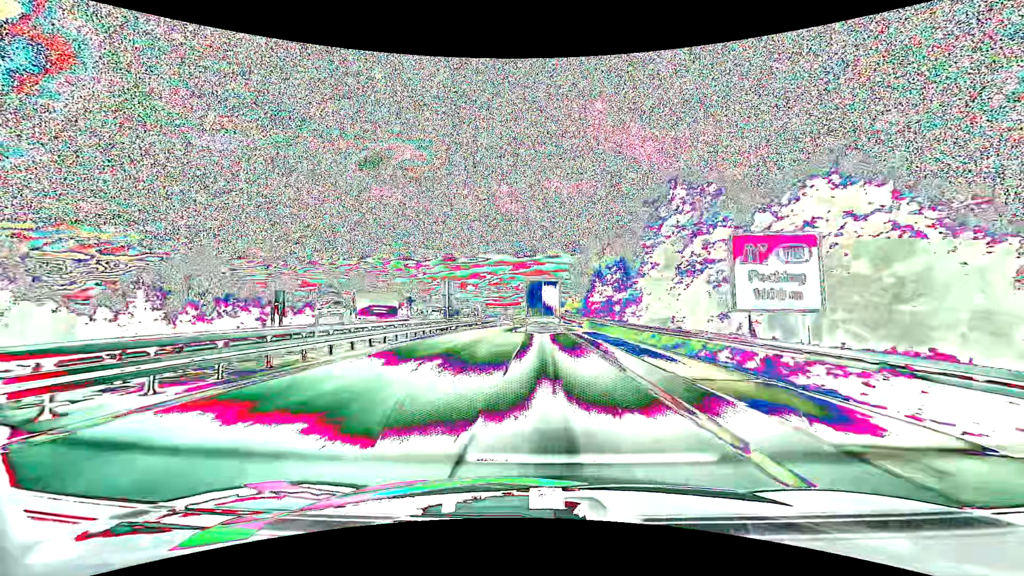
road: motorway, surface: asphalt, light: Day
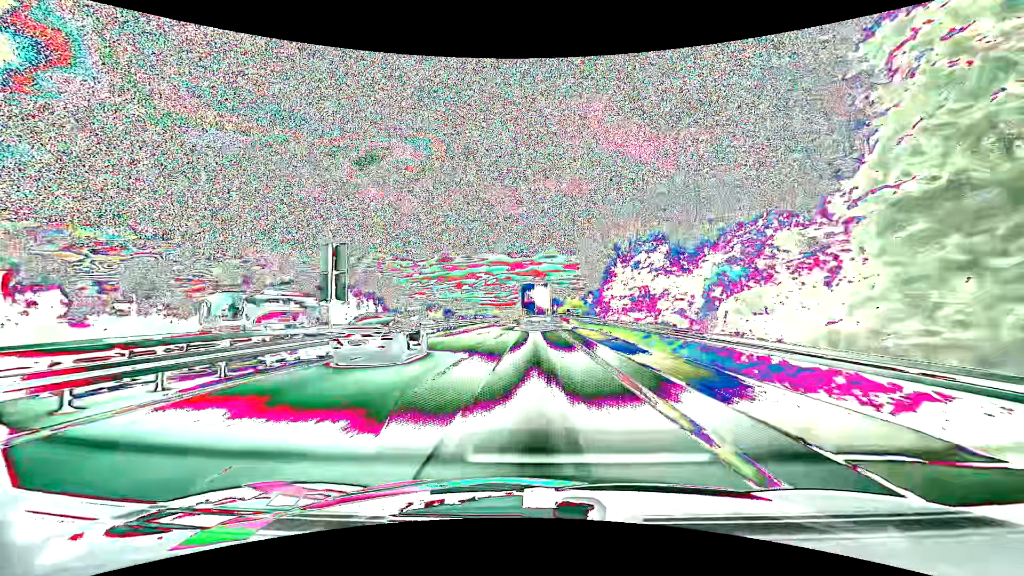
(+0.1, +25.4) m; 0°
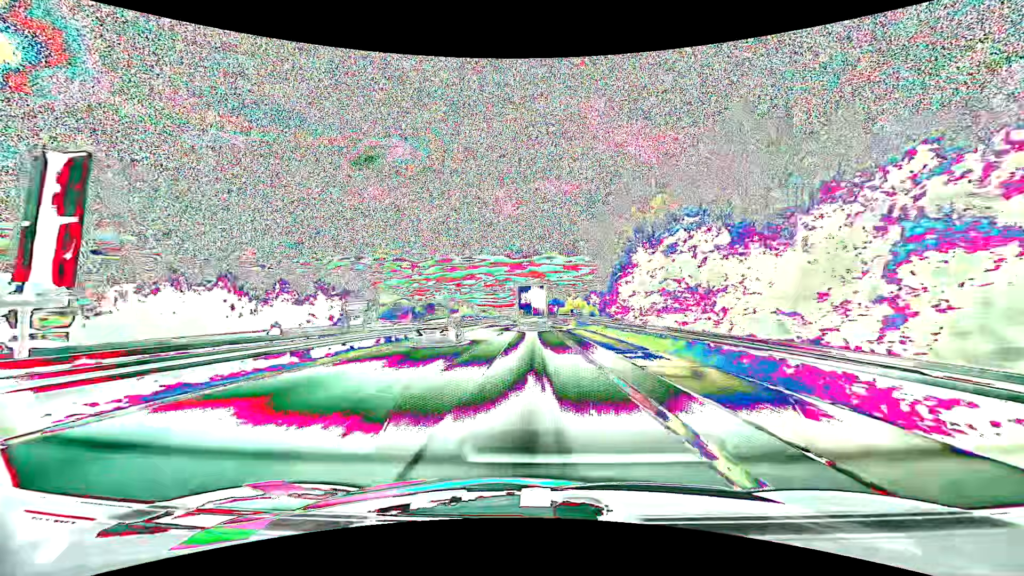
(0.0, +12.6) m; 0°
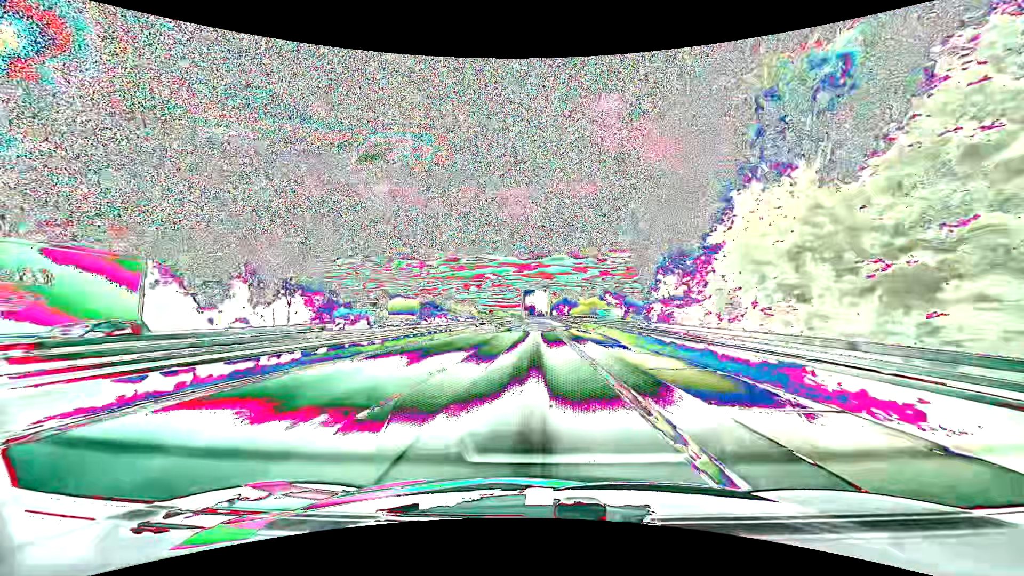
(-0.2, +25.2) m; -1°
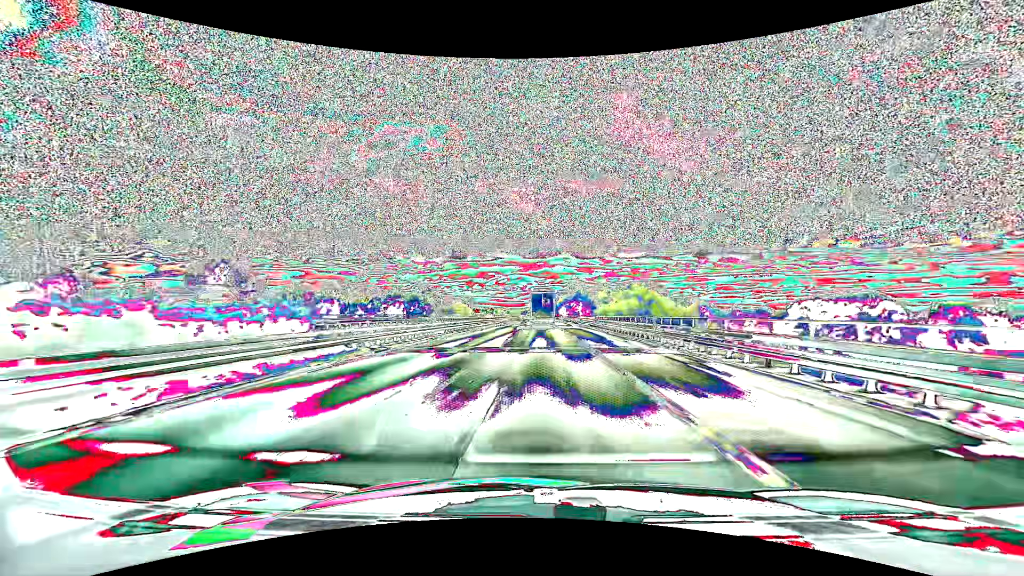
(-0.4, +51.0) m; 0°
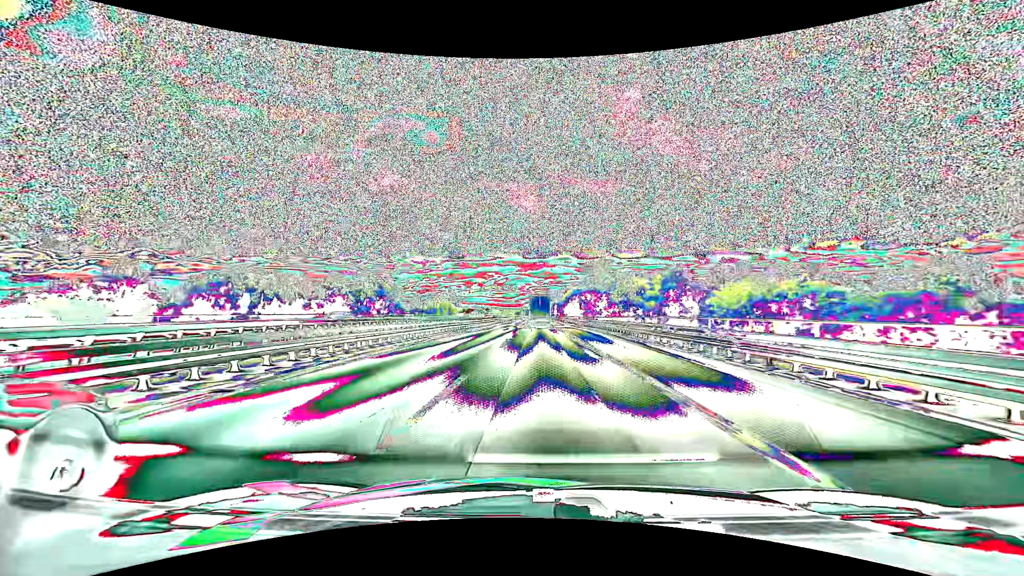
(-0.1, +52.1) m; 0°
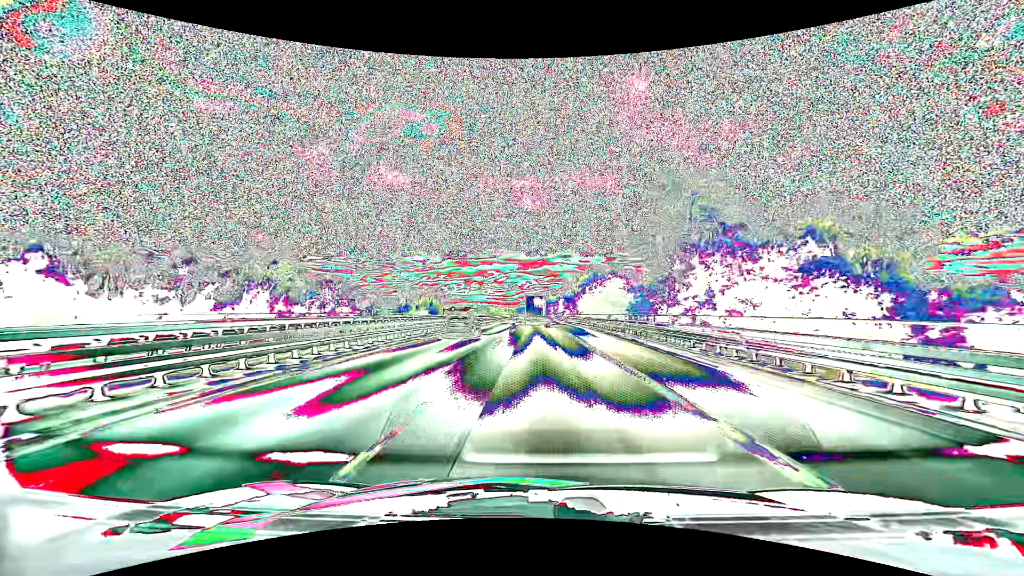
(-0.2, +53.0) m; 0°
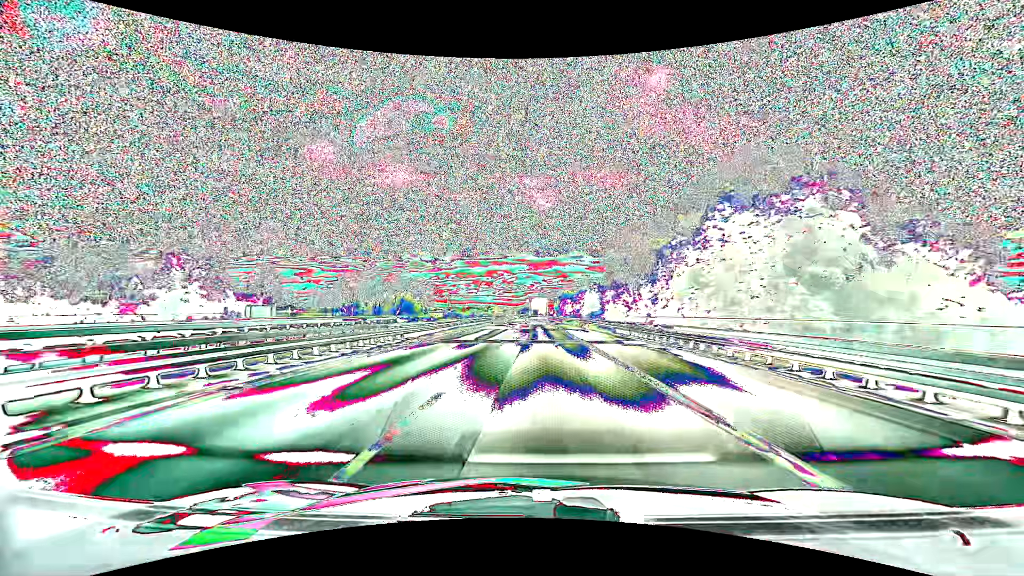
(-0.7, +67.4) m; -1°
(0, +10) (0, +20) (0, +30) (0, +40) (0, +50) (0, +60) (0, +70) (0, +80) (-1, +90) (-1, +100) m
